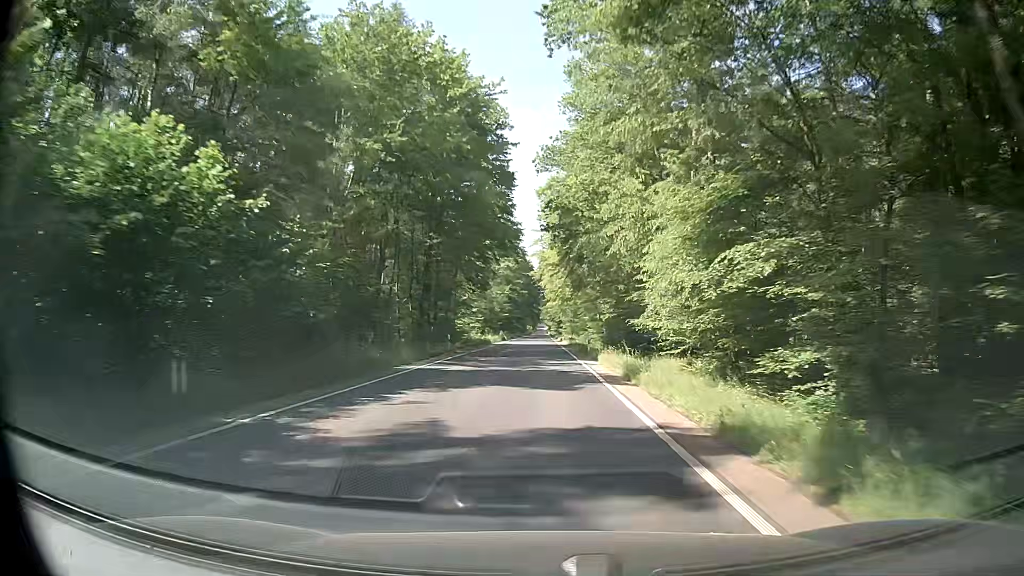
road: secondary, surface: asphalt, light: Day
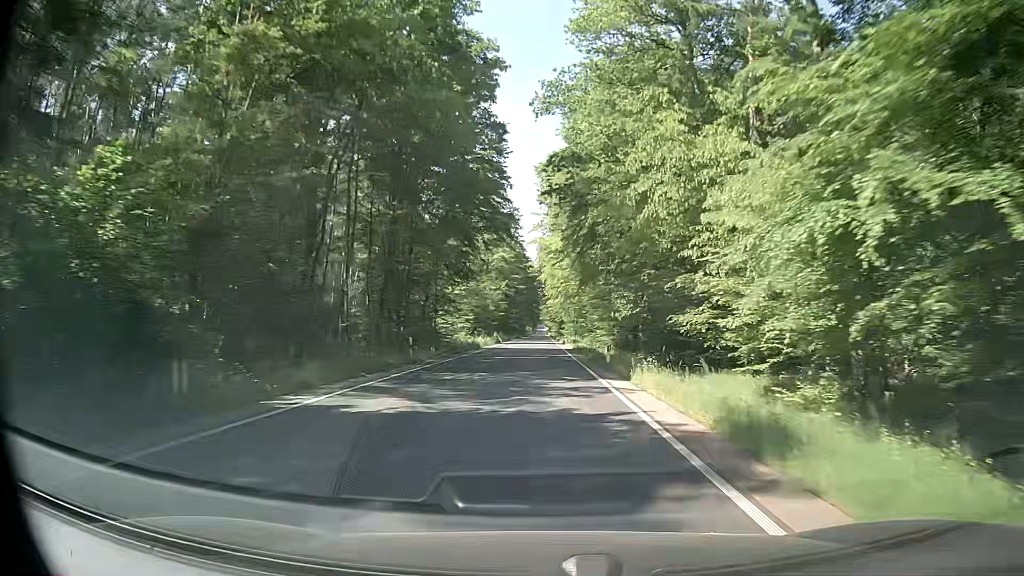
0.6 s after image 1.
(-0.1, +11.0) m; -1°
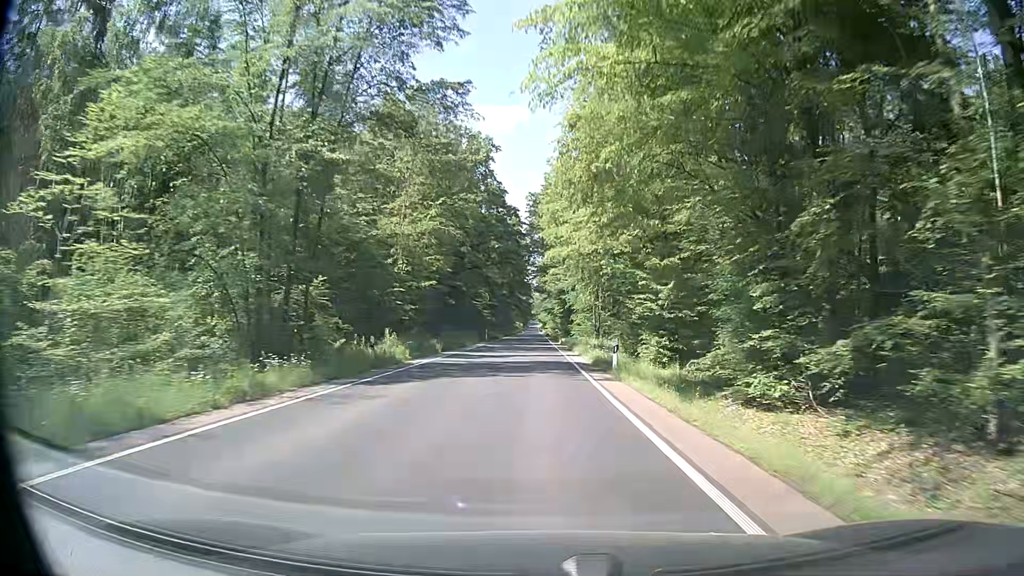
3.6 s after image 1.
(+0.3, +54.9) m; -1°
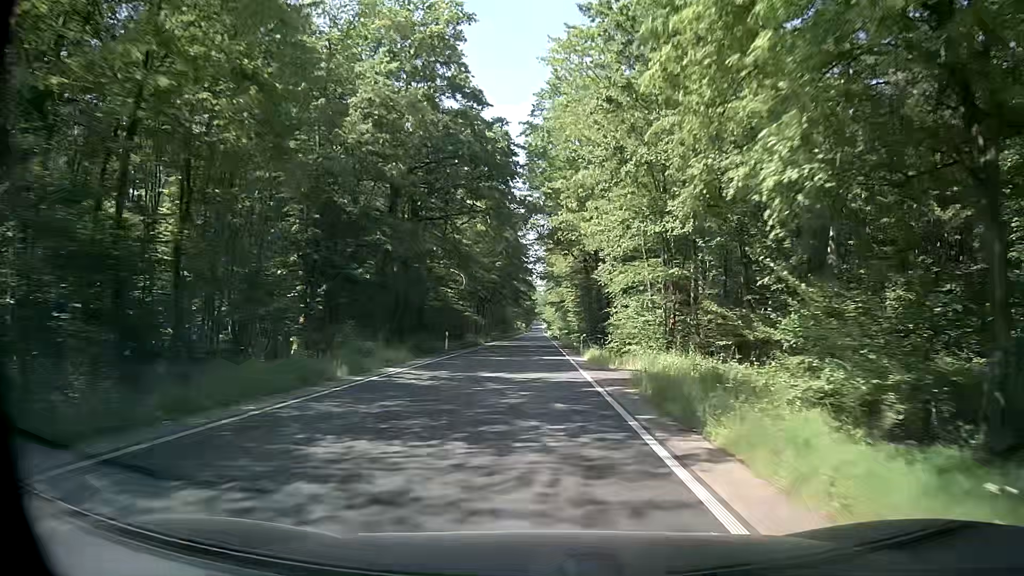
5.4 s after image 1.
(+0.6, +32.9) m; +2°
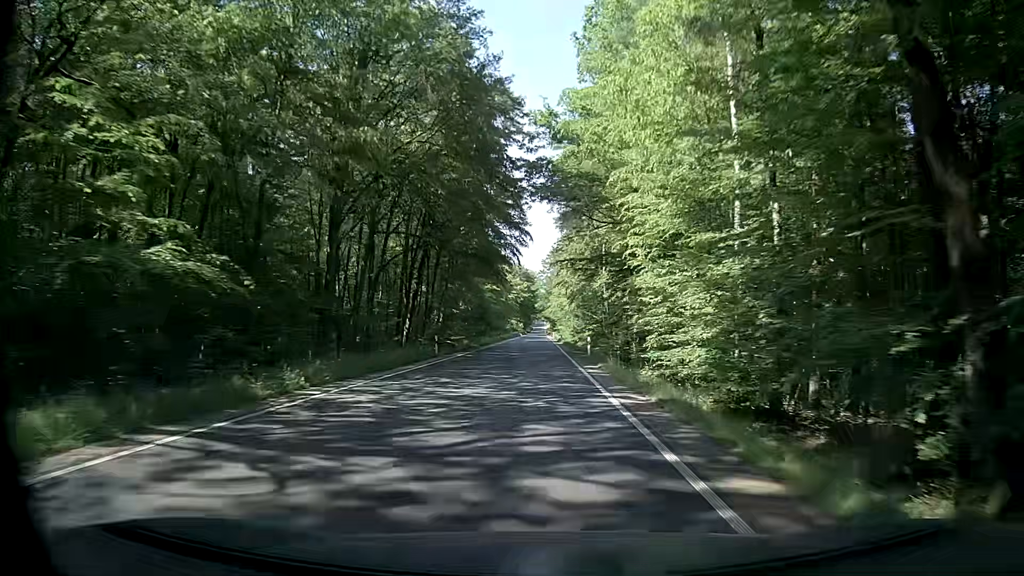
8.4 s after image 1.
(-0.6, +54.8) m; -2°
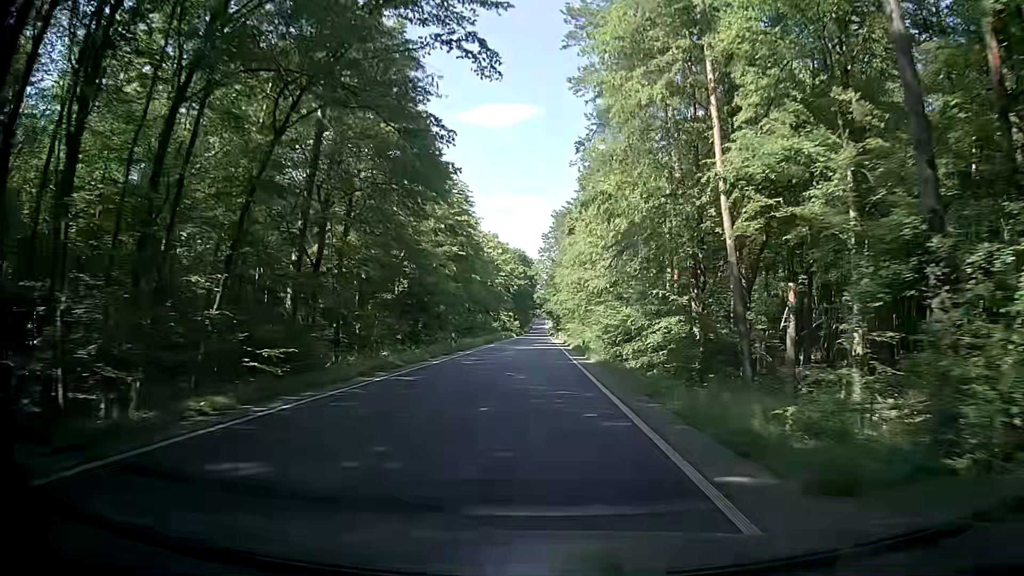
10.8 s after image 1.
(+0.4, +43.8) m; 0°
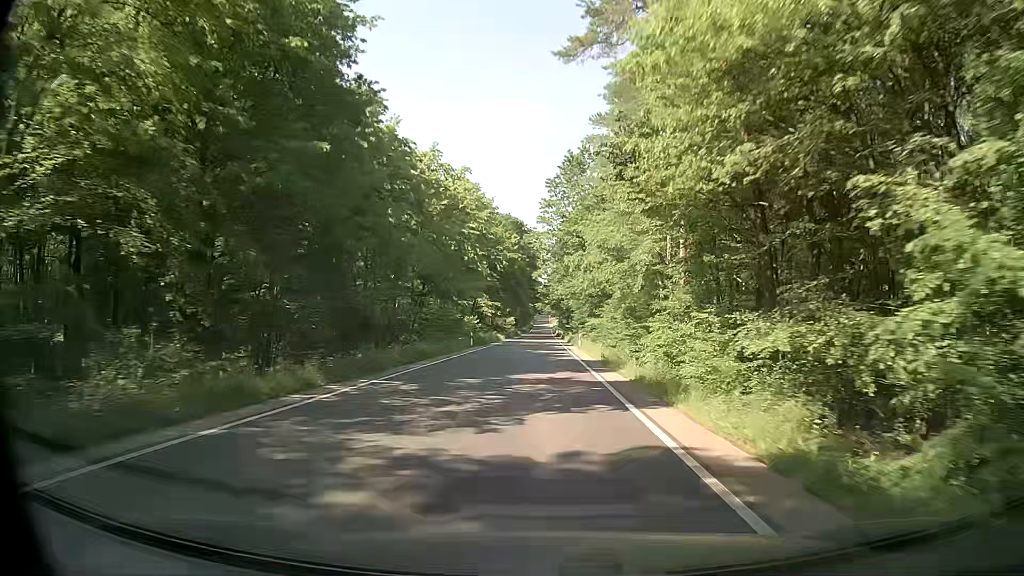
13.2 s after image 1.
(+0.6, +43.7) m; +1°
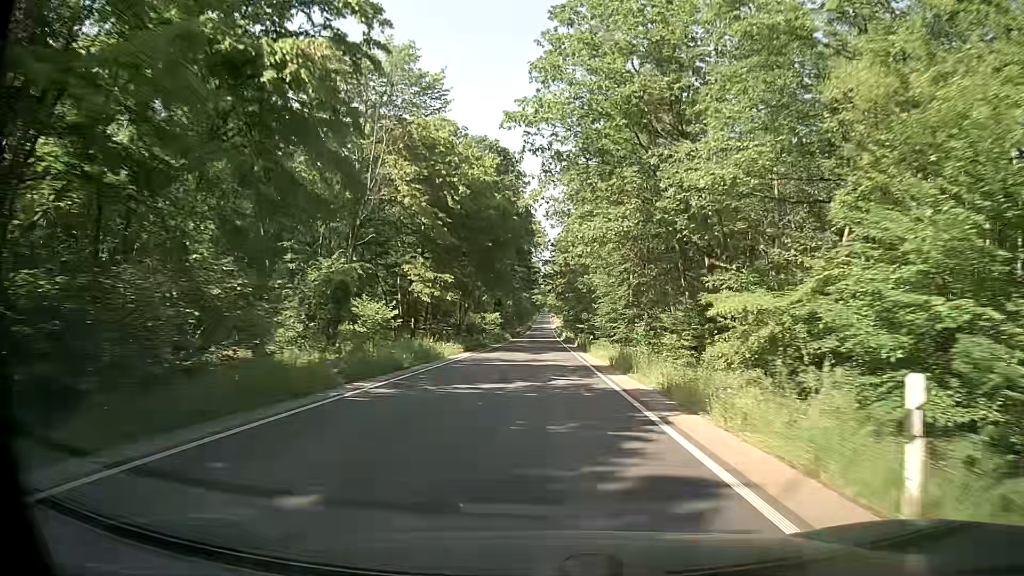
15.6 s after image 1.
(+0.1, +43.7) m; 0°
(0, +10) (0, +20) (0, +30) (0, +40) (+1, +50) (+1, +60) (+1, +70) (+1, +80) (+1, +90) (+1, +100) m
